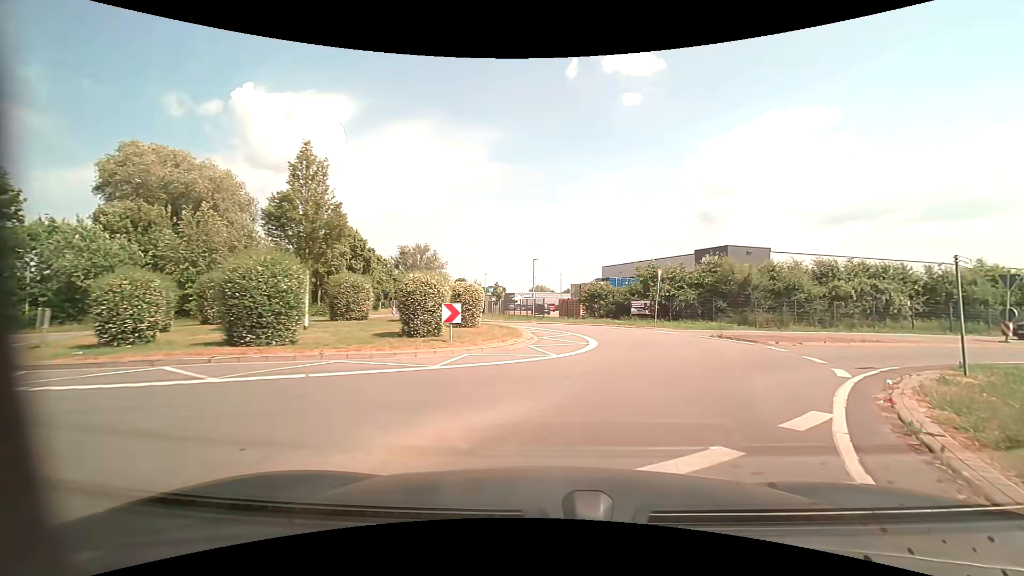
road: unclassified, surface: asphalt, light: Day
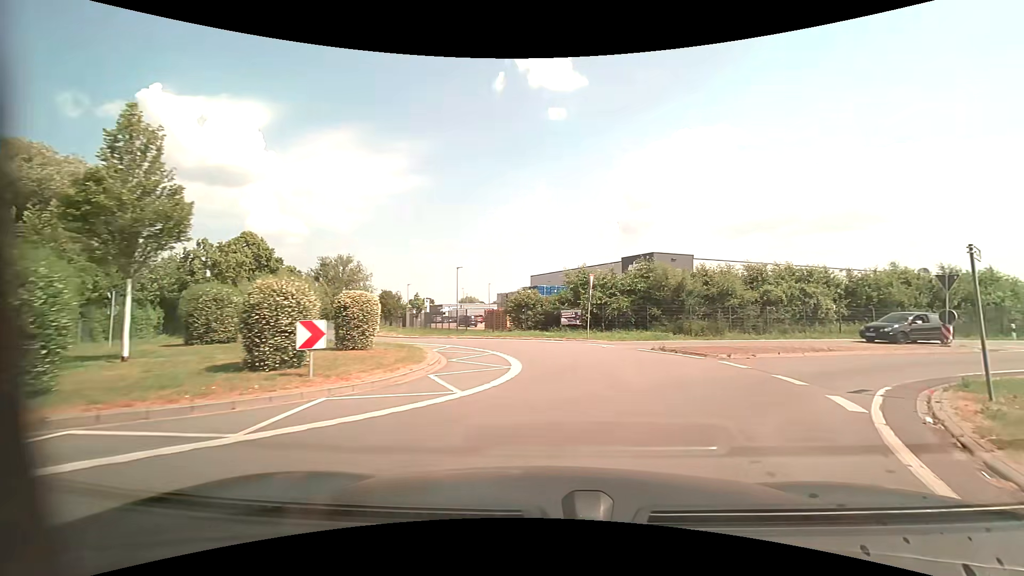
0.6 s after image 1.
(+0.3, +3.8) m; +9°
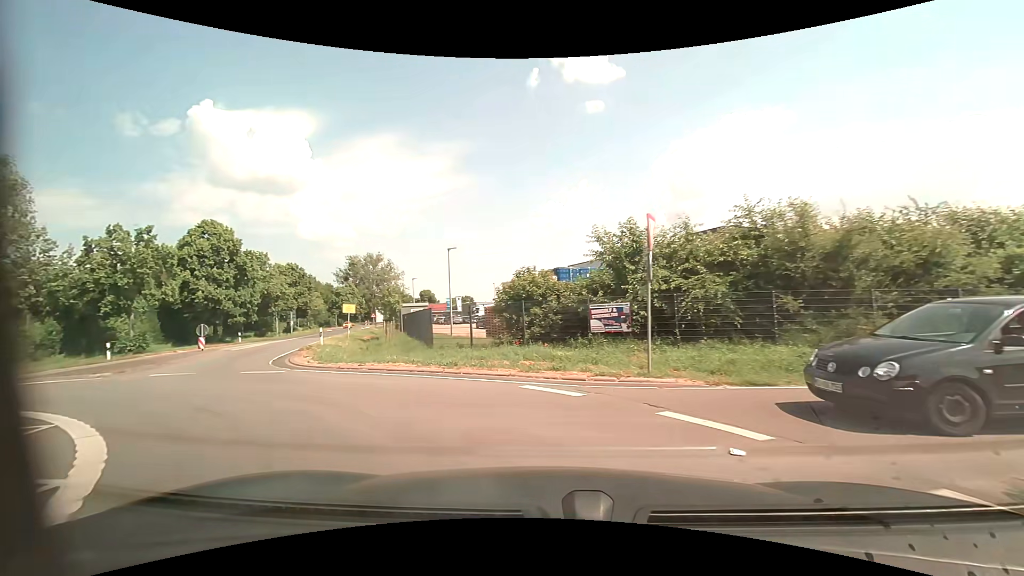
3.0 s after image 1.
(+1.2, +14.9) m; -7°
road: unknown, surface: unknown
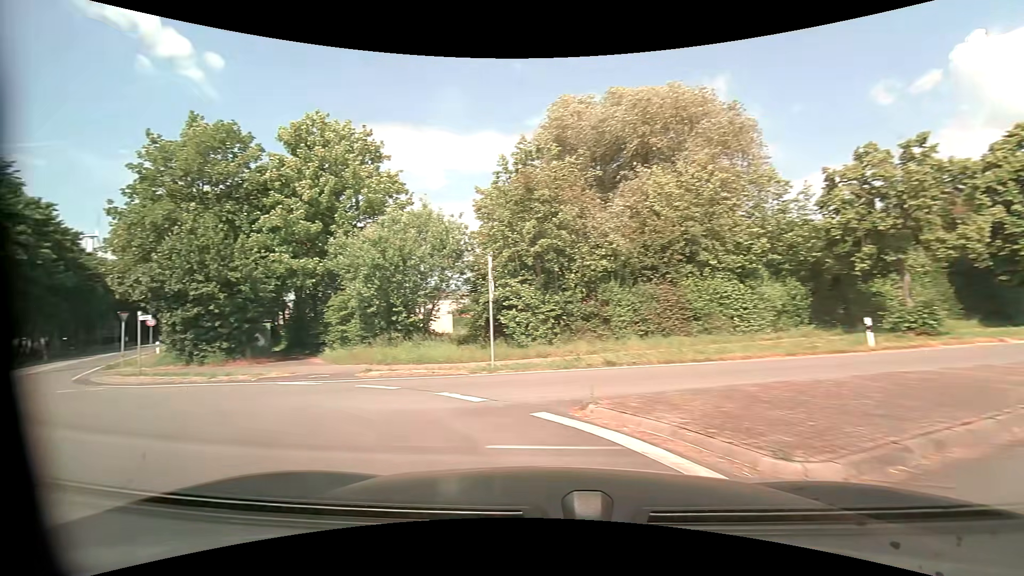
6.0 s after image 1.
(-8.2, +13.5) m; -73°
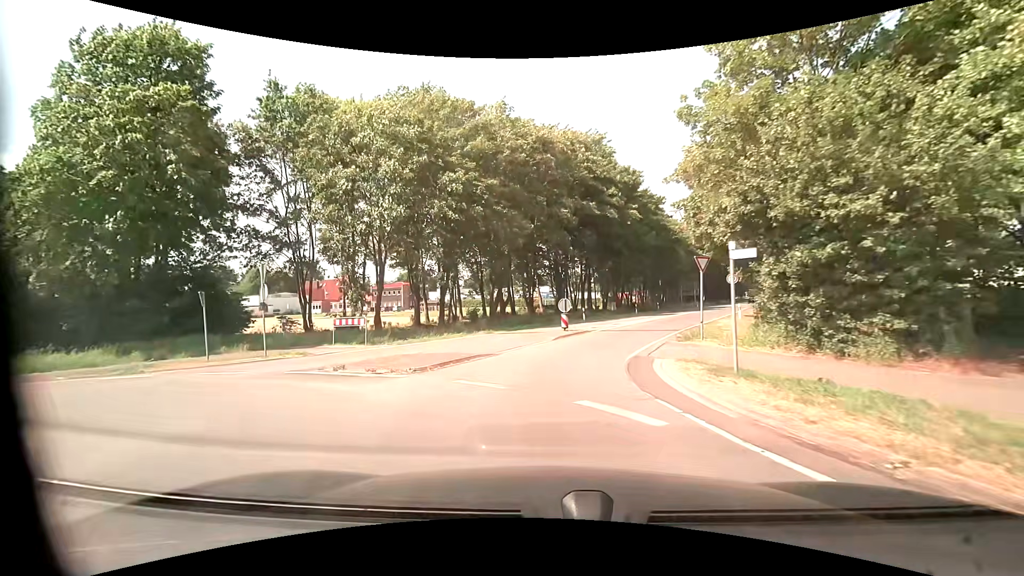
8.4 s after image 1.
(-7.9, +11.1) m; -61°
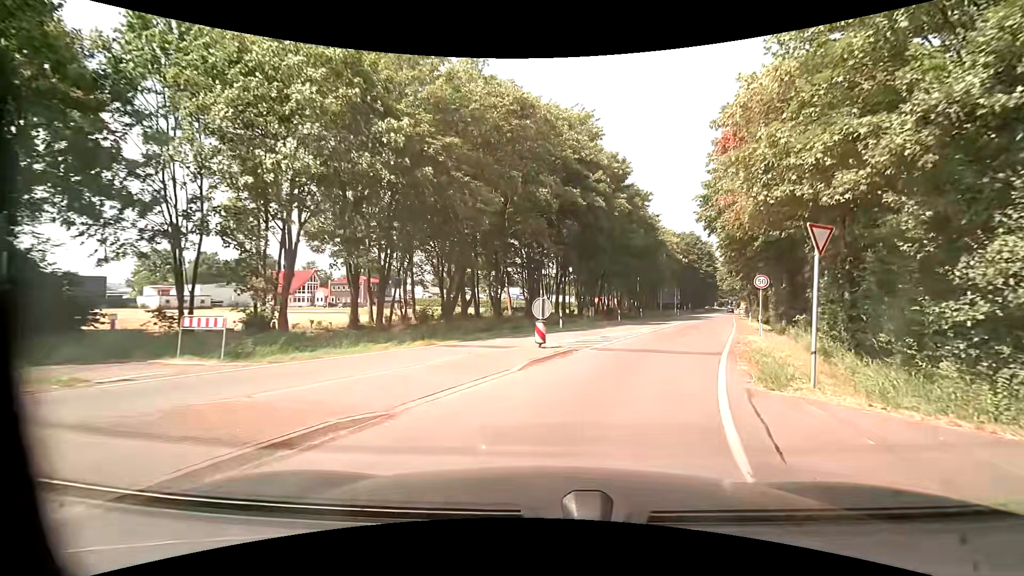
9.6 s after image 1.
(-0.1, +8.2) m; +1°
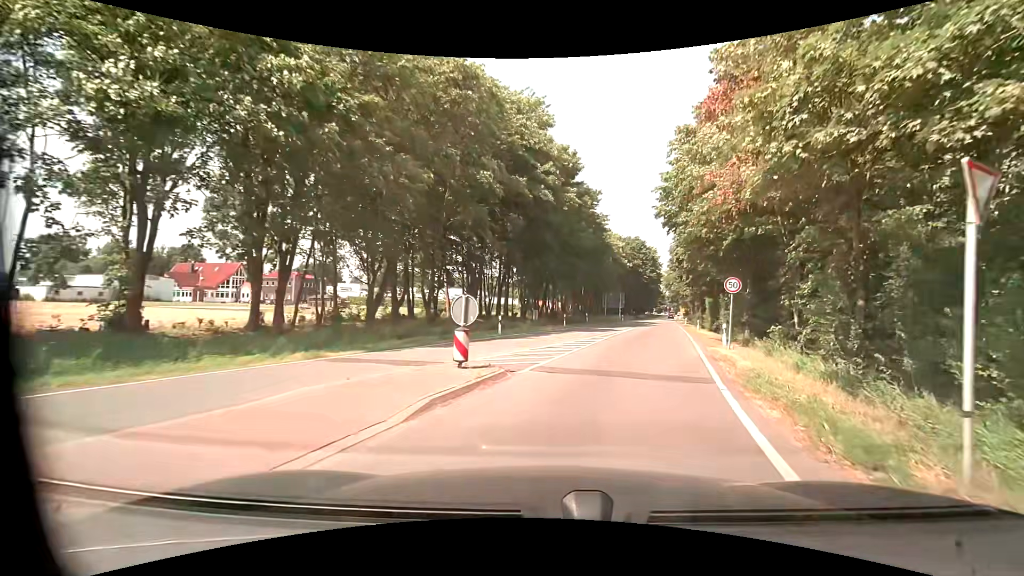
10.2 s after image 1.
(+0.3, +4.5) m; +7°
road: tertiary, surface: asphalt
(+1, +10) (+3, +20) (+6, +29) (+9, +39) (+11, +49) (+14, +58) (+16, +68) (+19, +78) (+22, +87) (+24, +97) m
